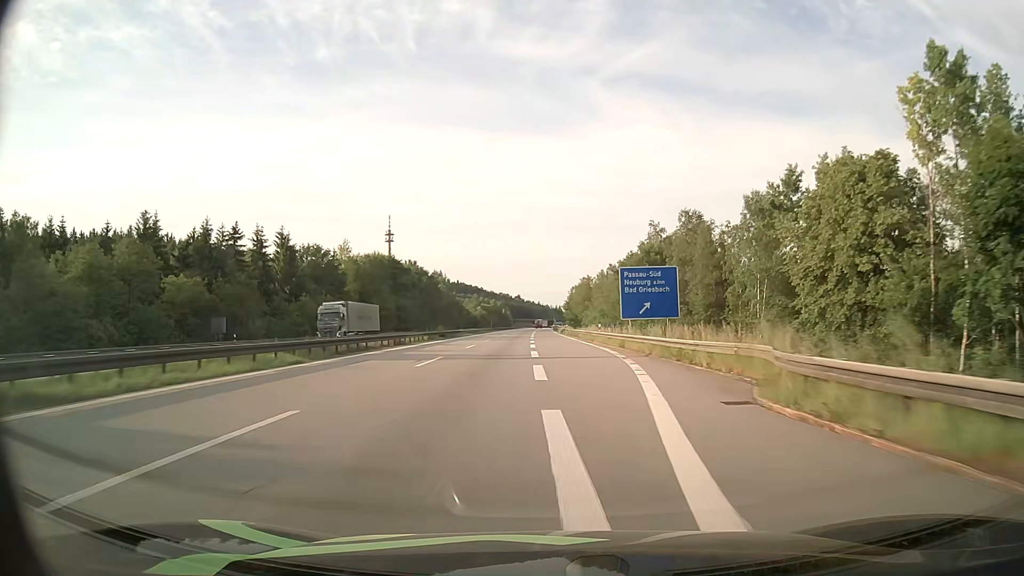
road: motorway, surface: asphalt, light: Day
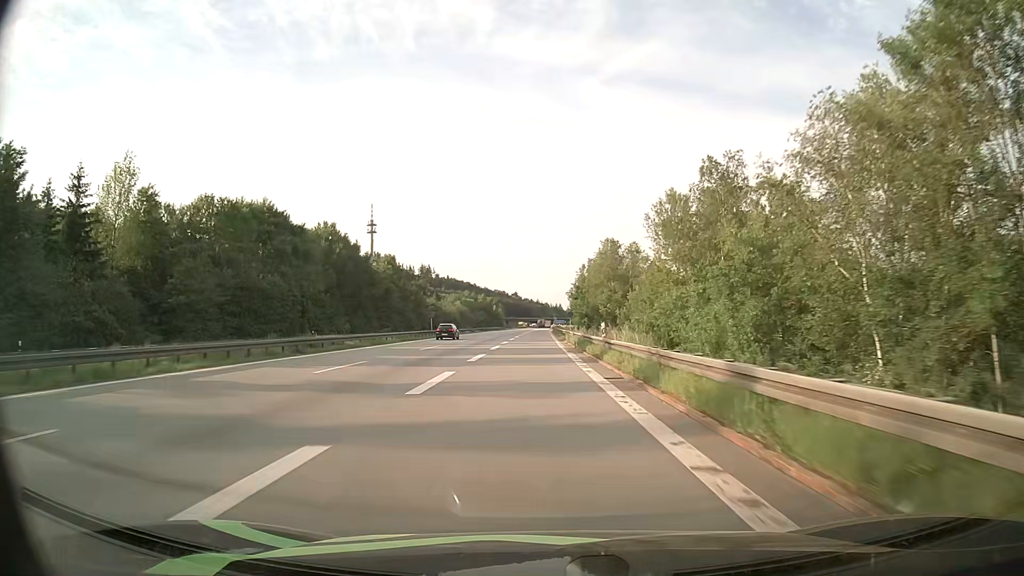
(+0.8, +74.8) m; 0°
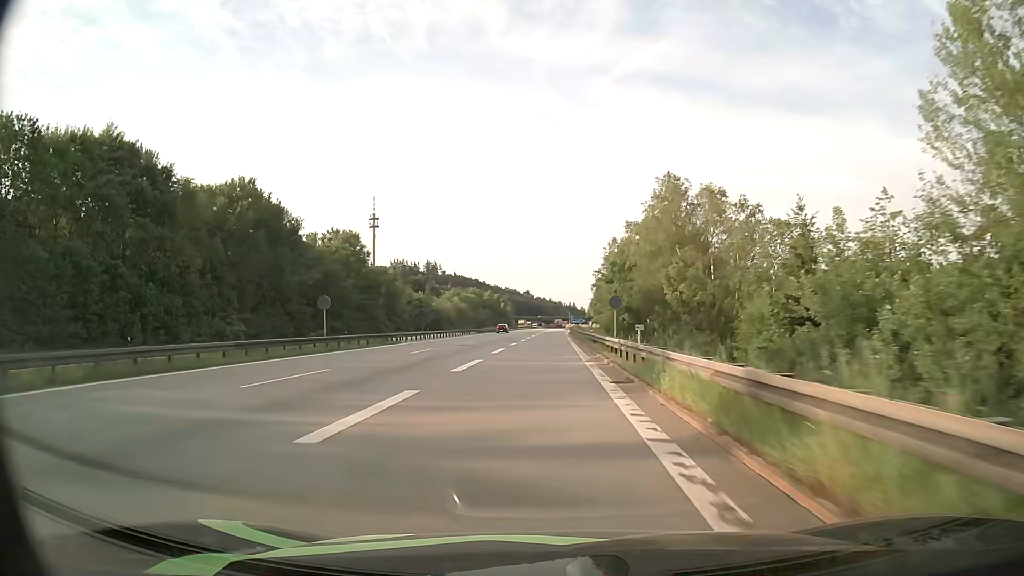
(-0.3, +41.0) m; -1°
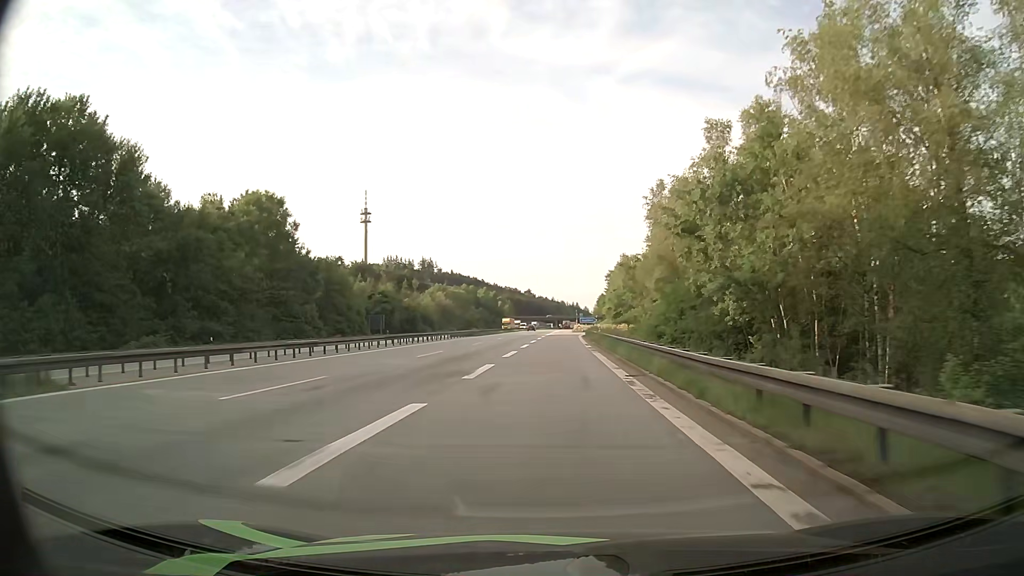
(-0.2, +37.6) m; 0°
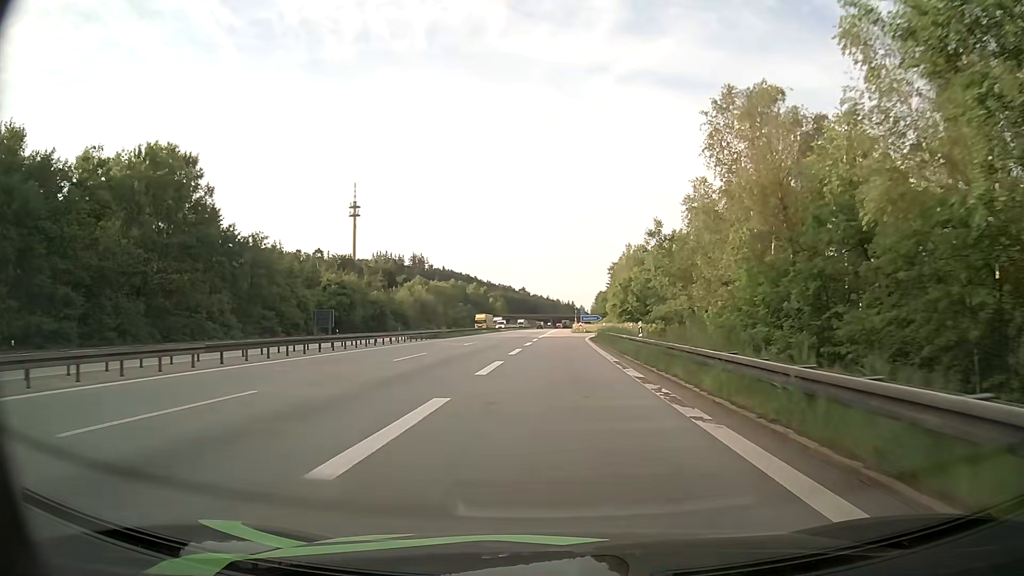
(0.0, +23.1) m; 0°
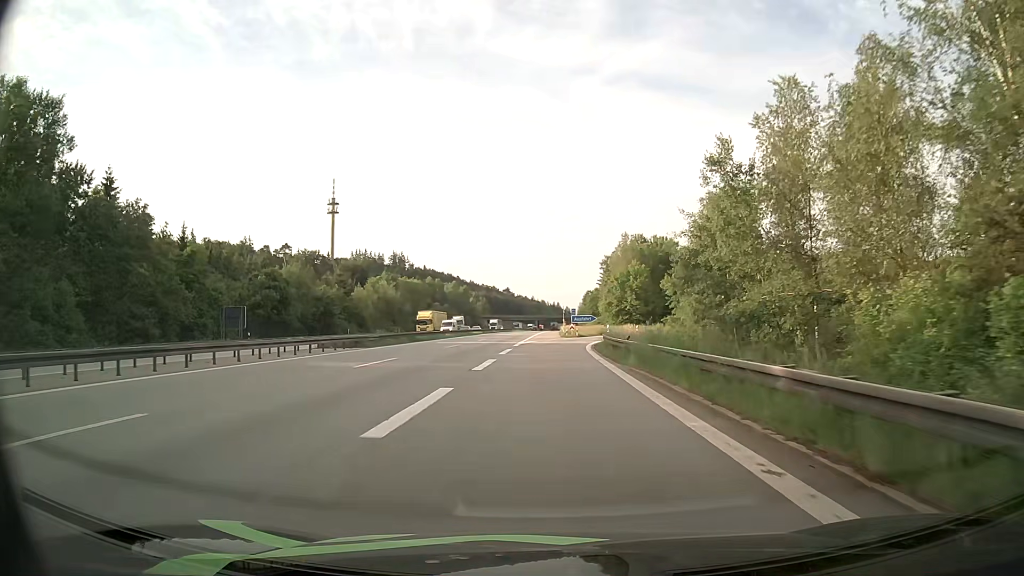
(+0.2, +21.5) m; +1°
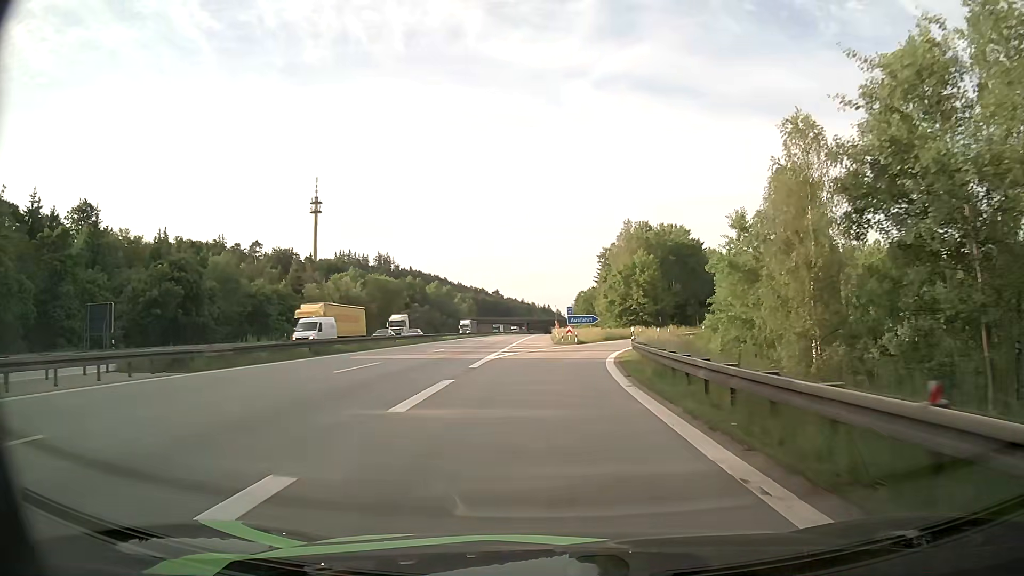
(+0.2, +20.3) m; +1°
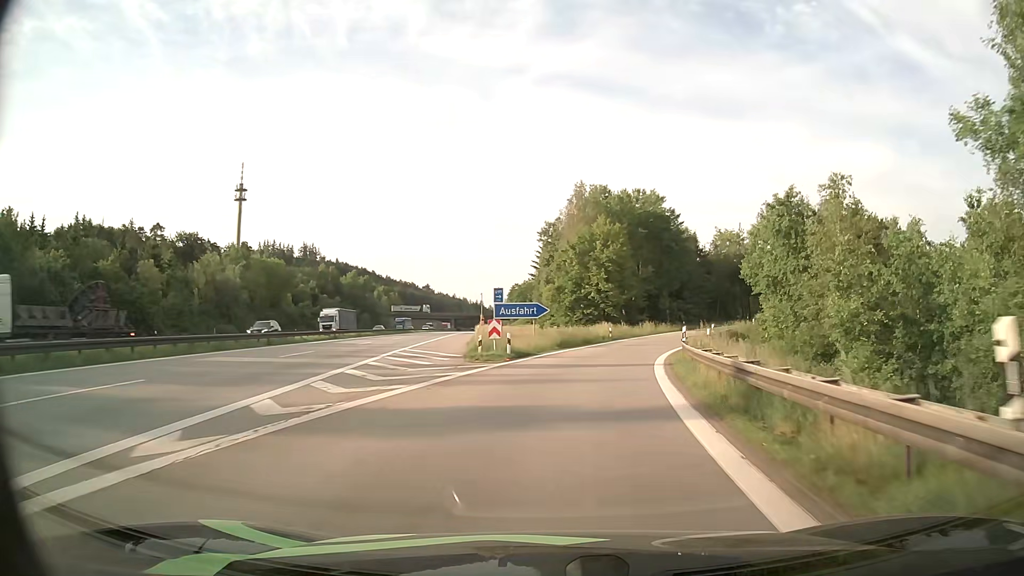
(+0.9, +29.8) m; +5°
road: motorway_link
(0, +10) (+1, +20) (+3, +30) (+5, +39) (+9, +49) (+12, +58) (+17, +67) (+22, +76) (+27, +84) (+33, +92) m
